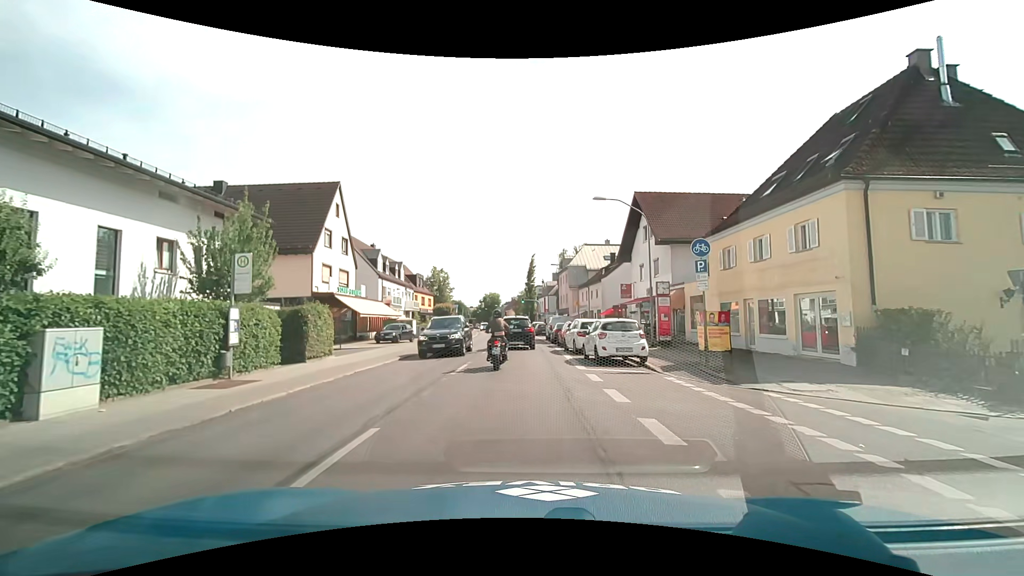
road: secondary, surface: asphalt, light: Day
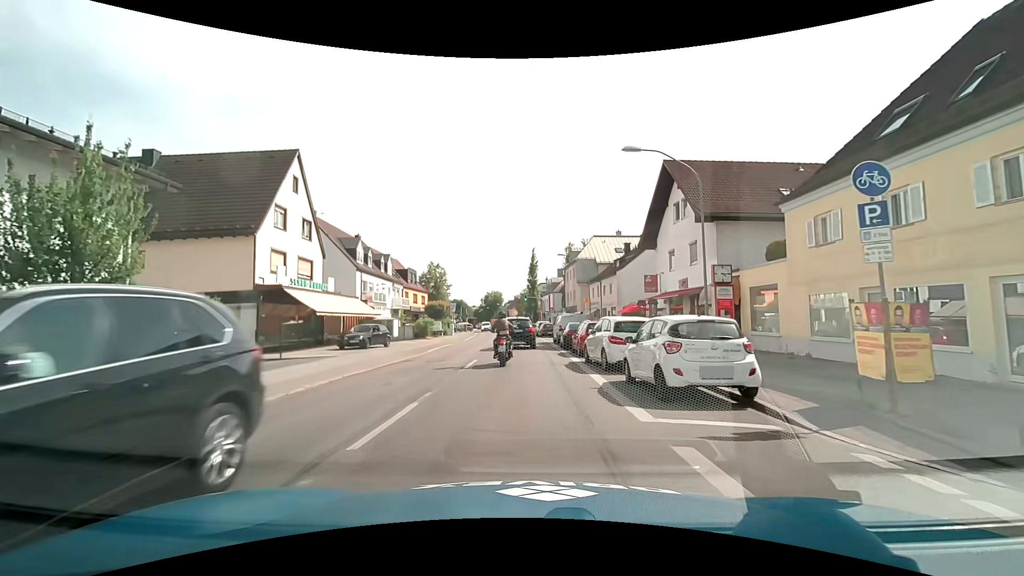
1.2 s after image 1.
(-0.1, +7.8) m; -1°
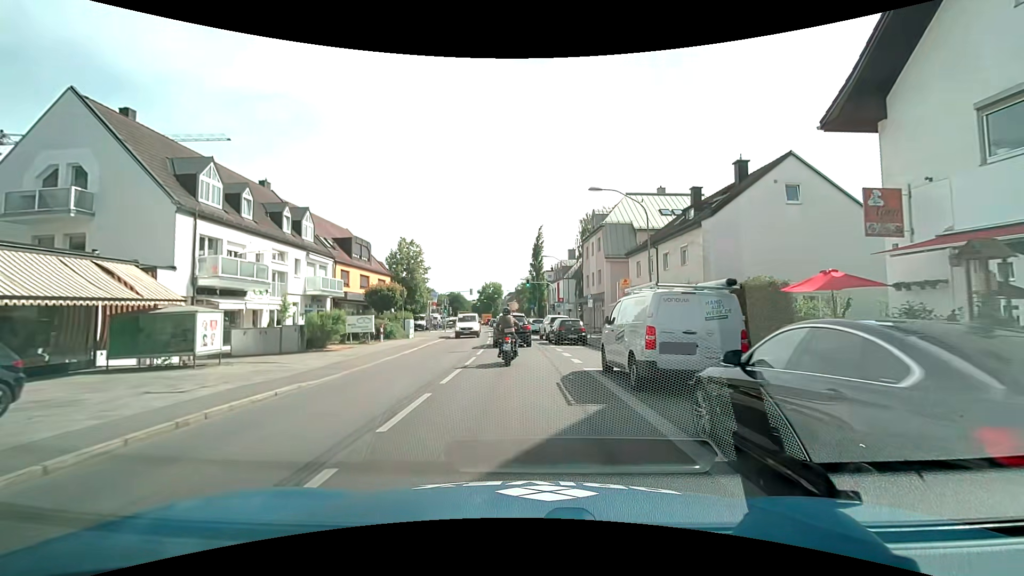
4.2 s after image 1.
(-0.2, +23.2) m; -1°
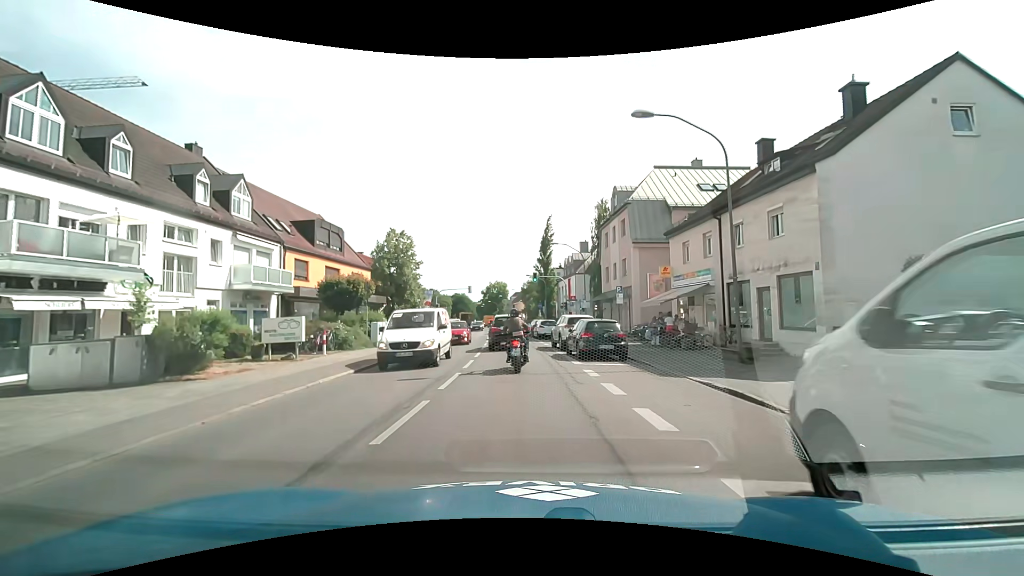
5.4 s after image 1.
(0.0, +9.5) m; 0°
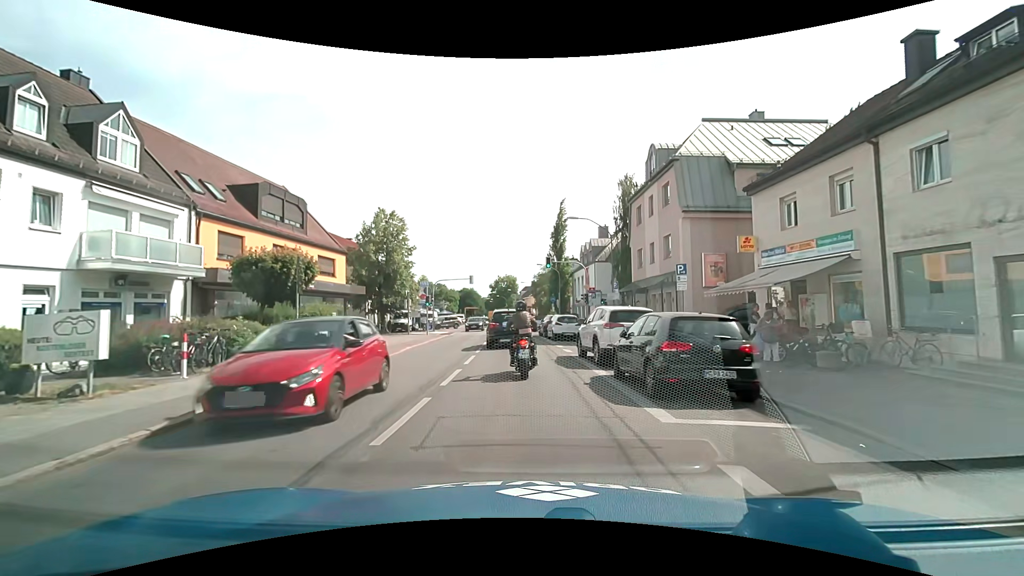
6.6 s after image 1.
(-0.1, +9.2) m; -2°
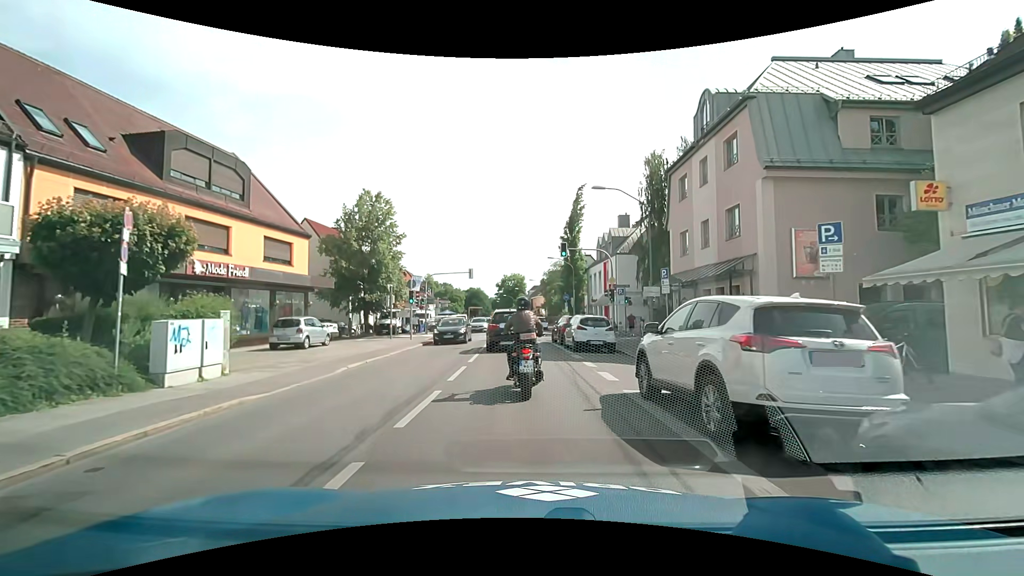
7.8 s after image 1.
(0.0, +8.0) m; -1°
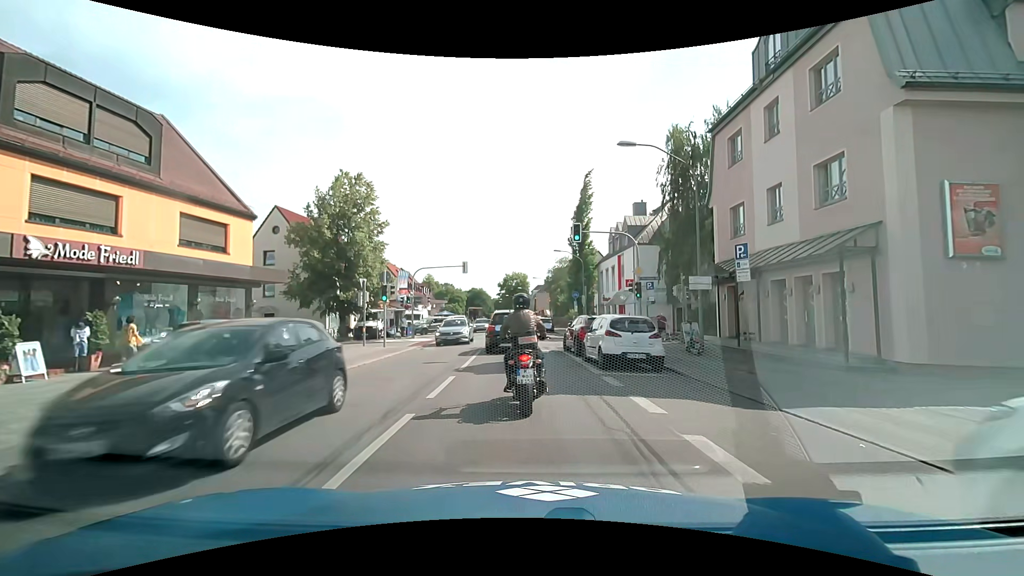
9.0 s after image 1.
(0.0, +6.5) m; -1°
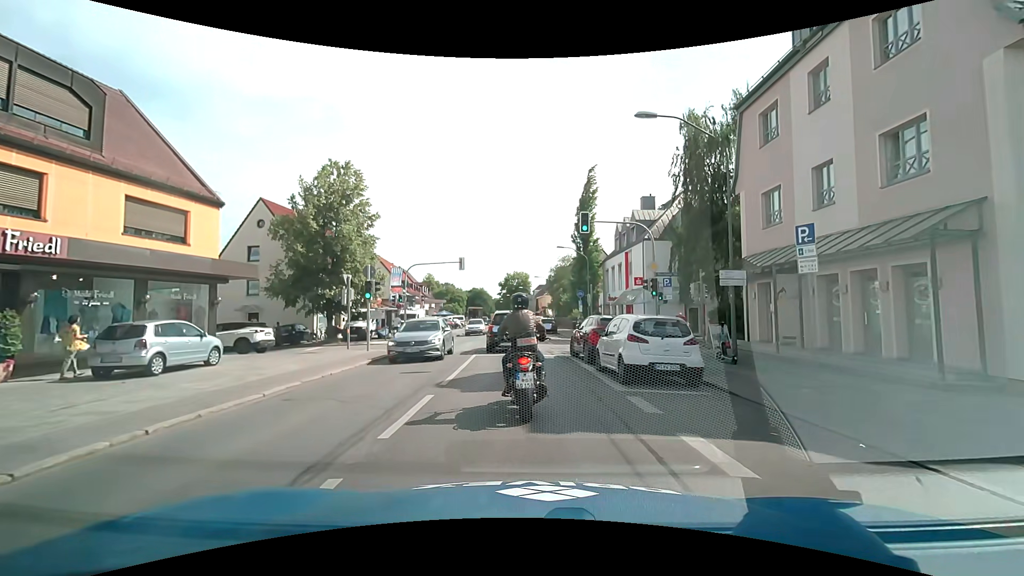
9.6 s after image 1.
(0.0, +2.7) m; 0°
(0, +10) (0, +20) (-1, +30) (-1, +40) (-1, +50) (-2, +60) (-2, +70) (-3, +80) (-4, +90) (-5, +100) m
